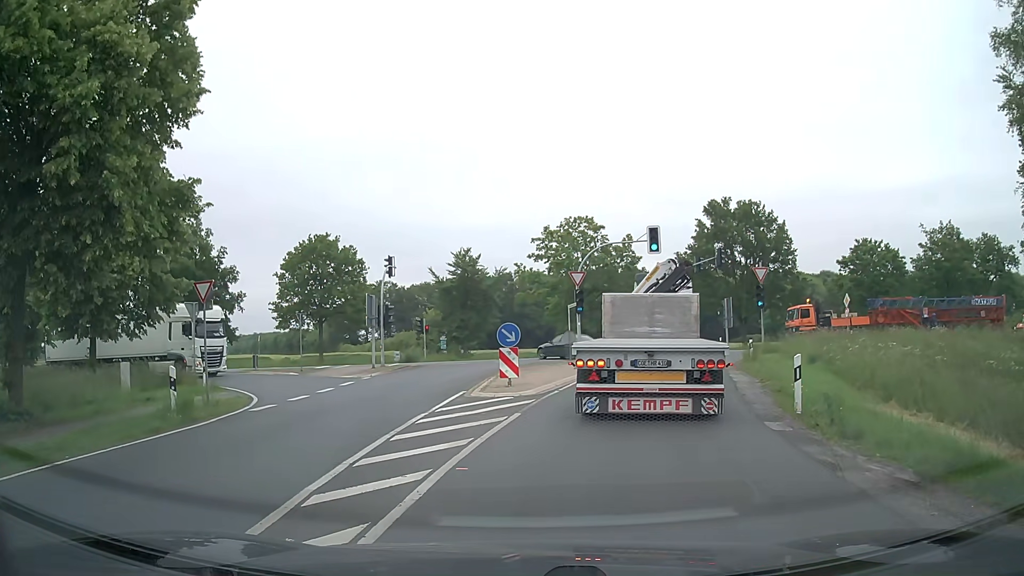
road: secondary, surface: asphalt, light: Day
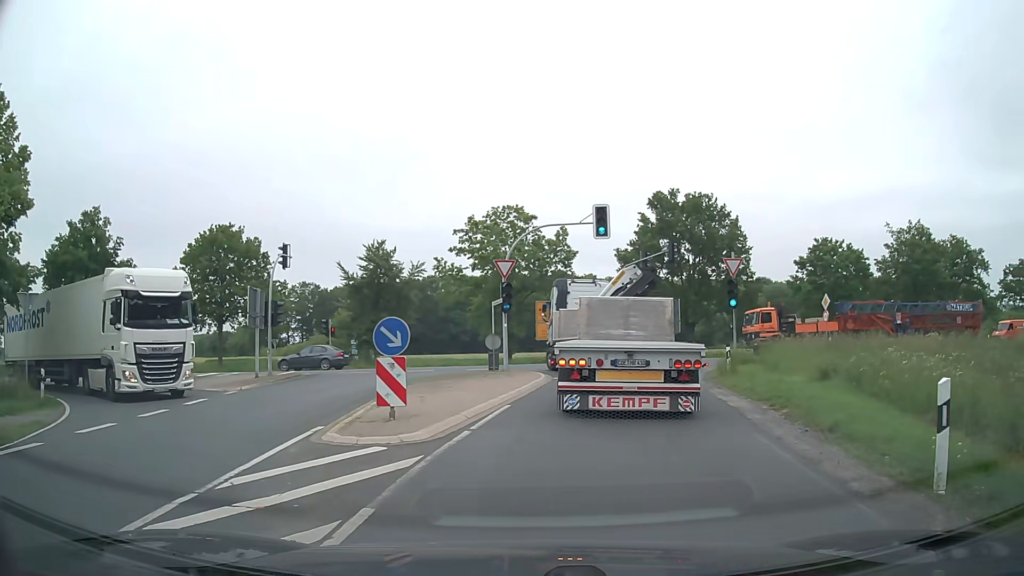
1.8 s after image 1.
(+0.5, +6.9) m; +8°
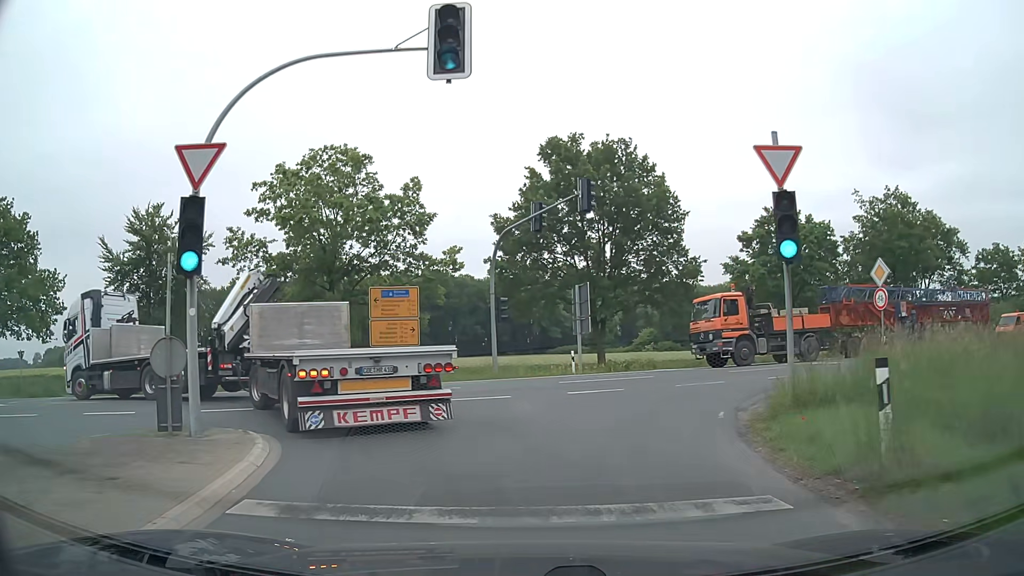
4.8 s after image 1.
(+2.0, +16.8) m; +11°
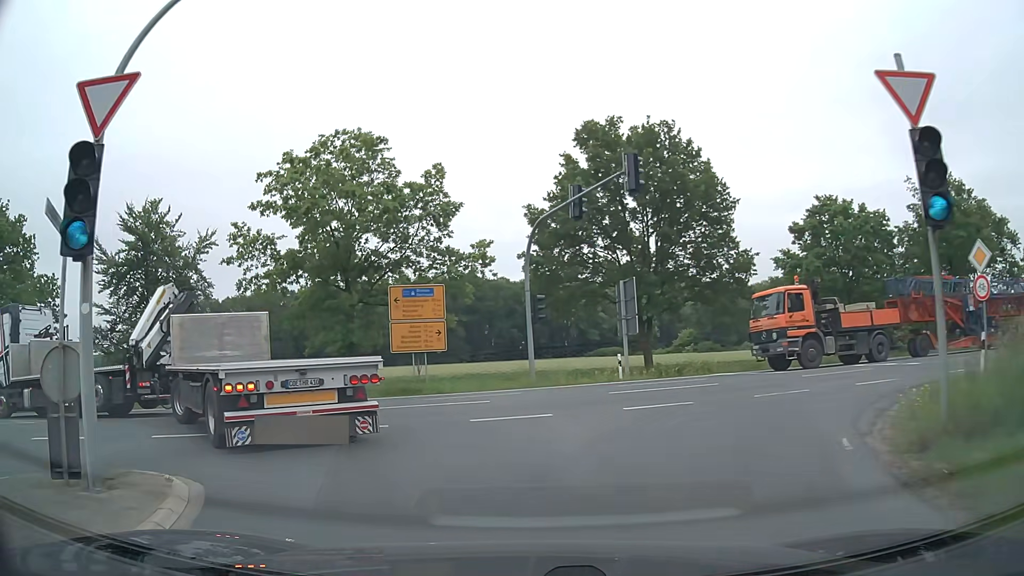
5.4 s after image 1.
(-0.1, +3.5) m; -4°
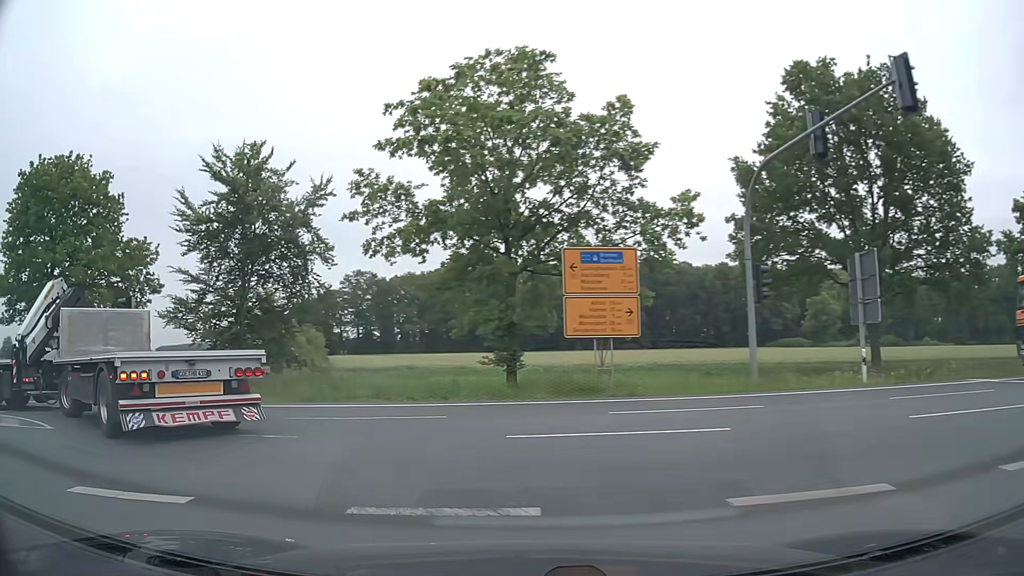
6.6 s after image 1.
(-0.8, +7.1) m; -16°
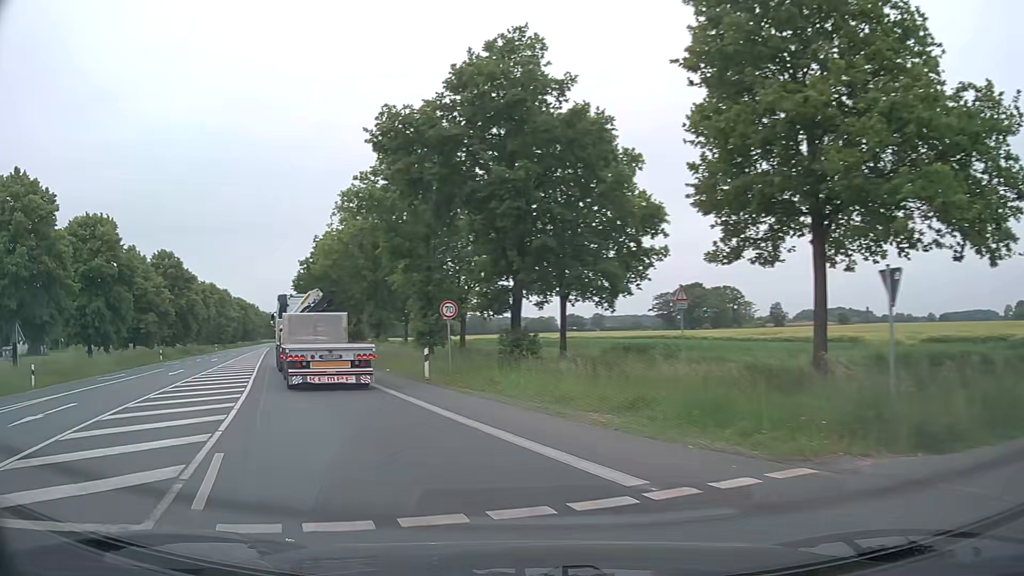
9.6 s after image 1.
(-10.2, +14.6) m; -67°
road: primary
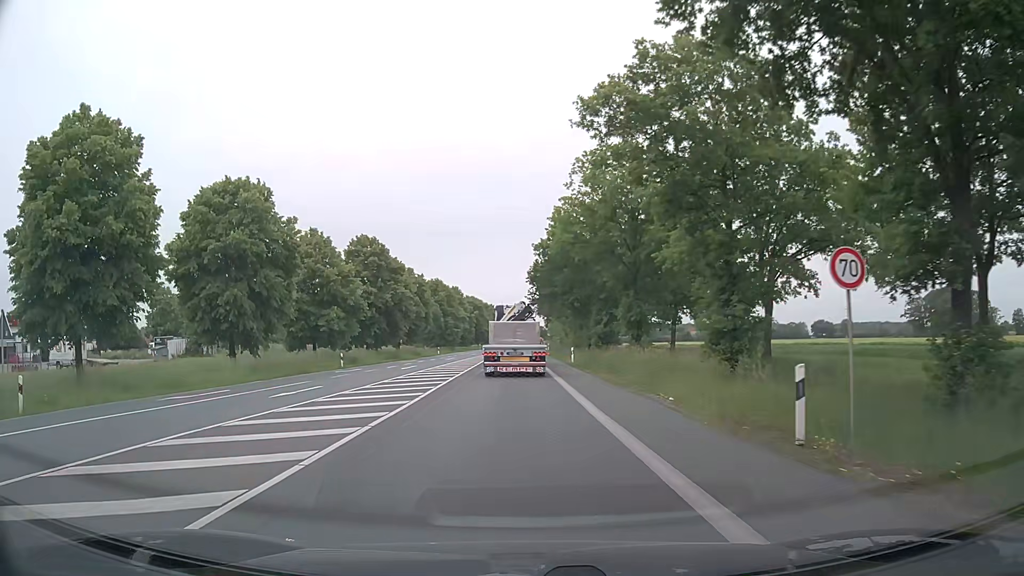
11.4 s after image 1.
(-3.3, +14.6) m; -21°
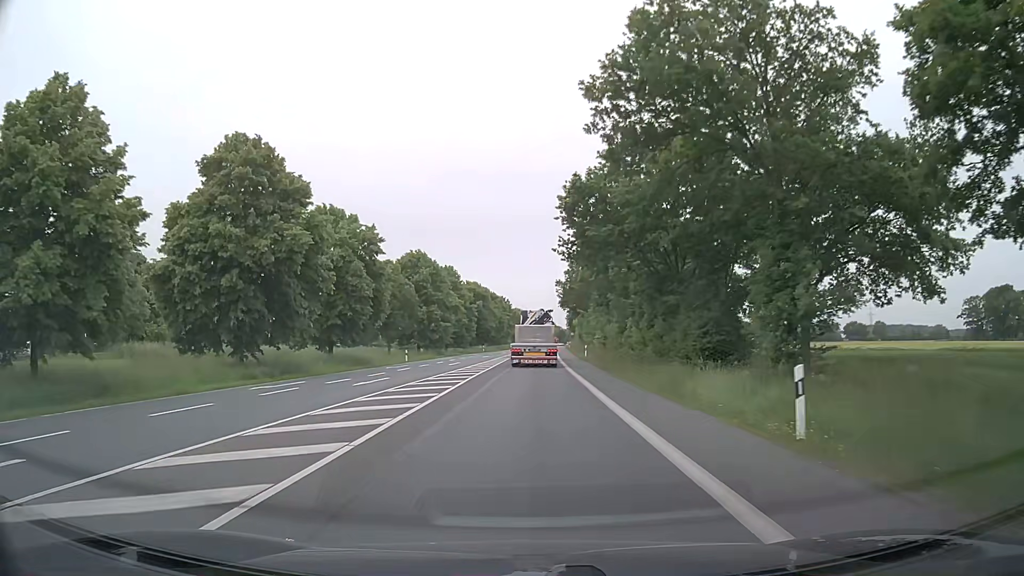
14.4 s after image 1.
(-0.5, +37.0) m; 0°
(0, +10) (0, +20) (0, +30) (0, +40) (0, +50) (0, +60) (0, +70) (0, +80) (+1, +90) (+1, +100) m
